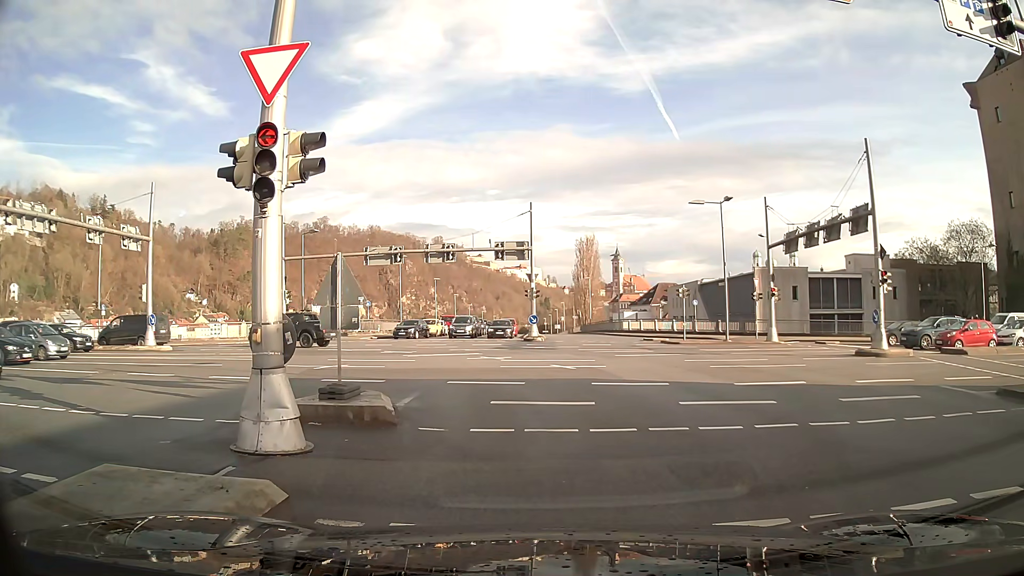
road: primary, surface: asphalt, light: Day
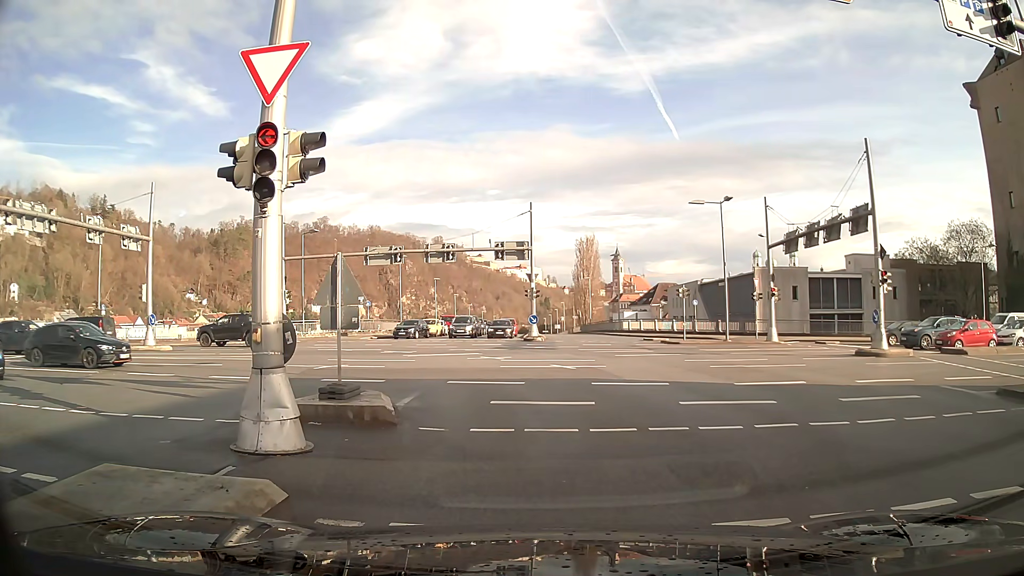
(0.0, 0.0) m; 0°
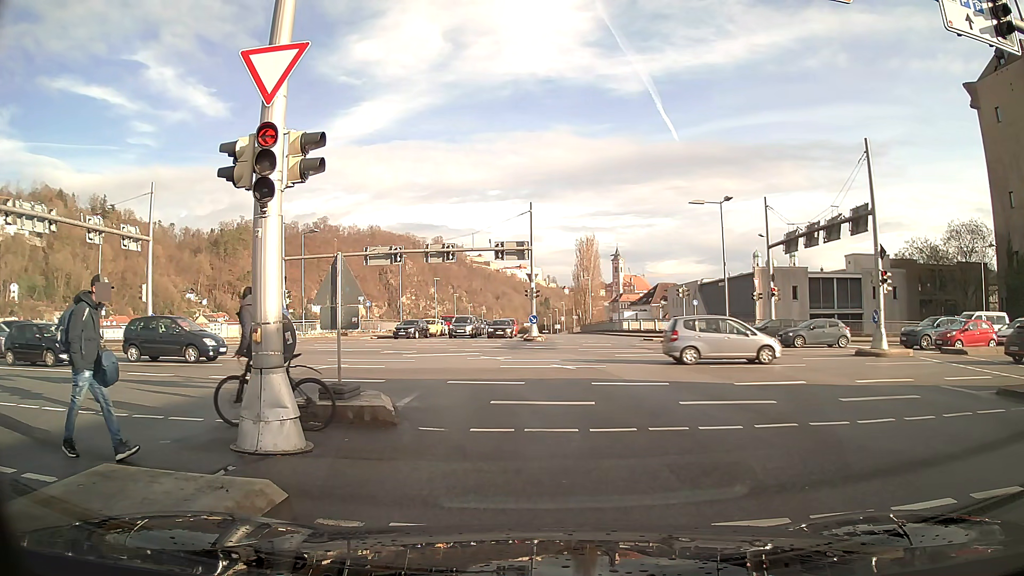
(0.0, 0.0) m; 0°
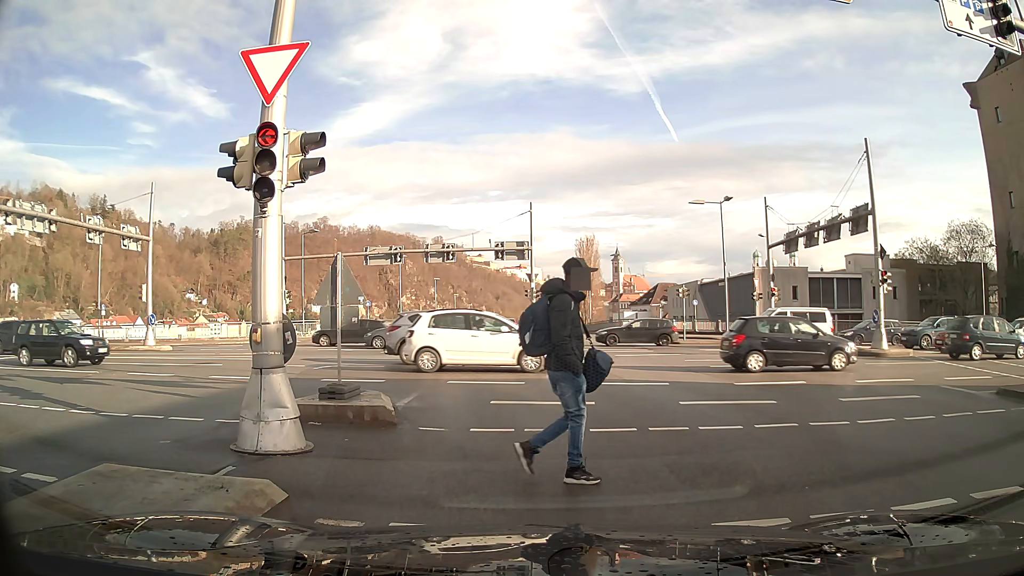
(0.0, 0.0) m; 0°
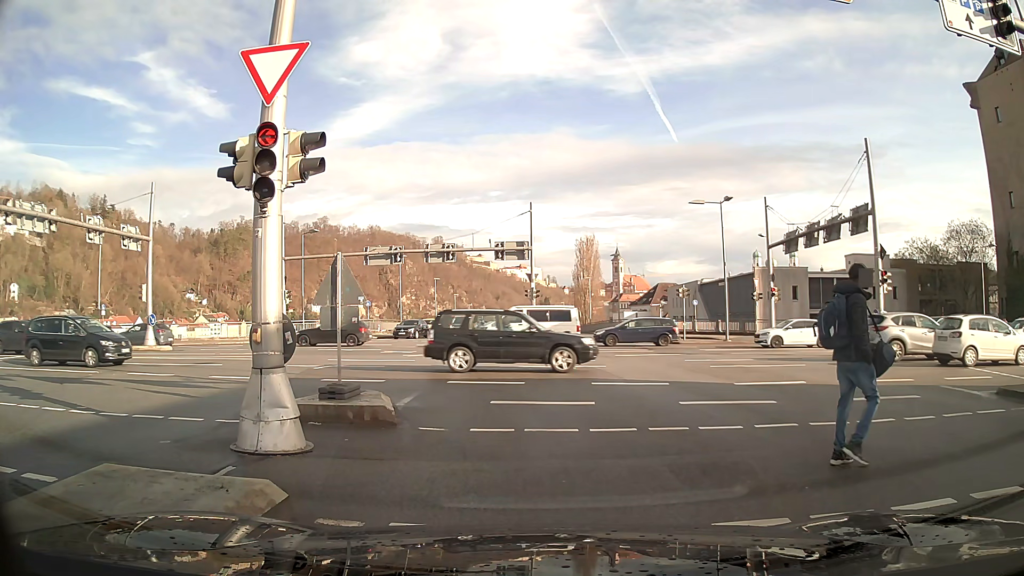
(0.0, 0.0) m; 0°
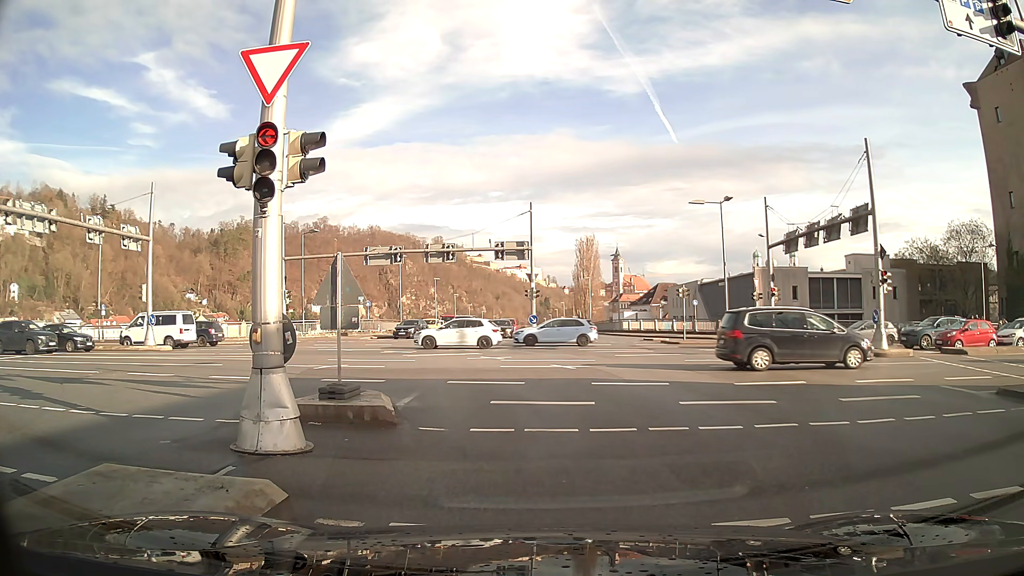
(0.0, 0.0) m; 0°
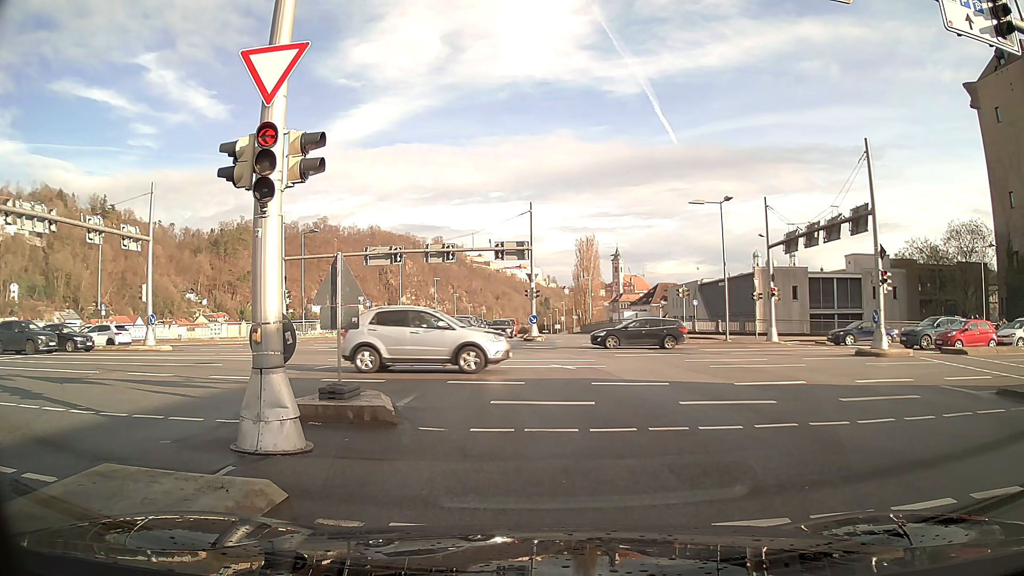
(0.0, 0.0) m; 0°
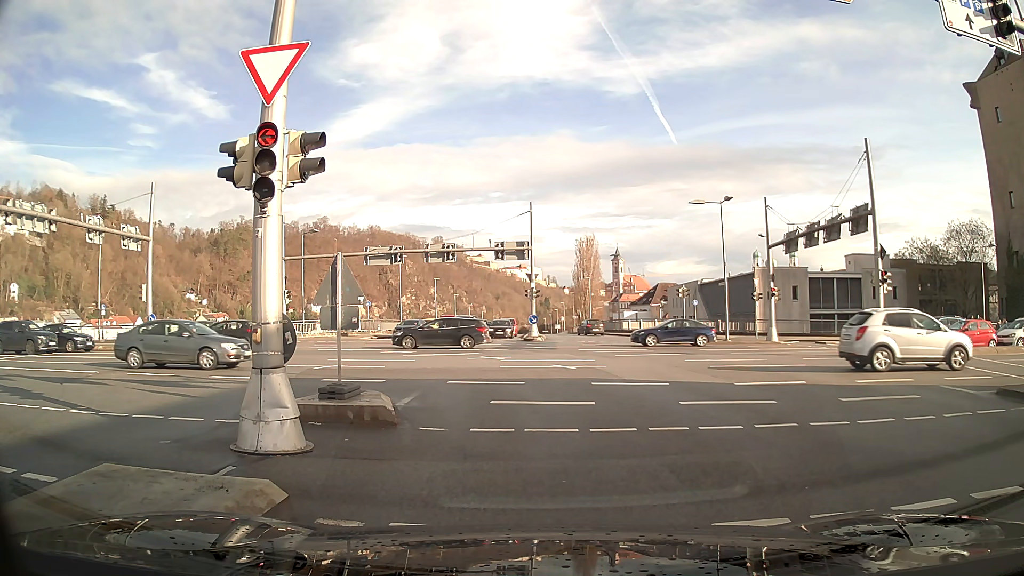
(0.0, 0.0) m; 0°
(0, +10) (-2, +20) (-8, +28) (-17, +32) (-27, +33) (-37, +33) (-47, +33) (-57, +33) (-67, +33) (-77, +33) m
